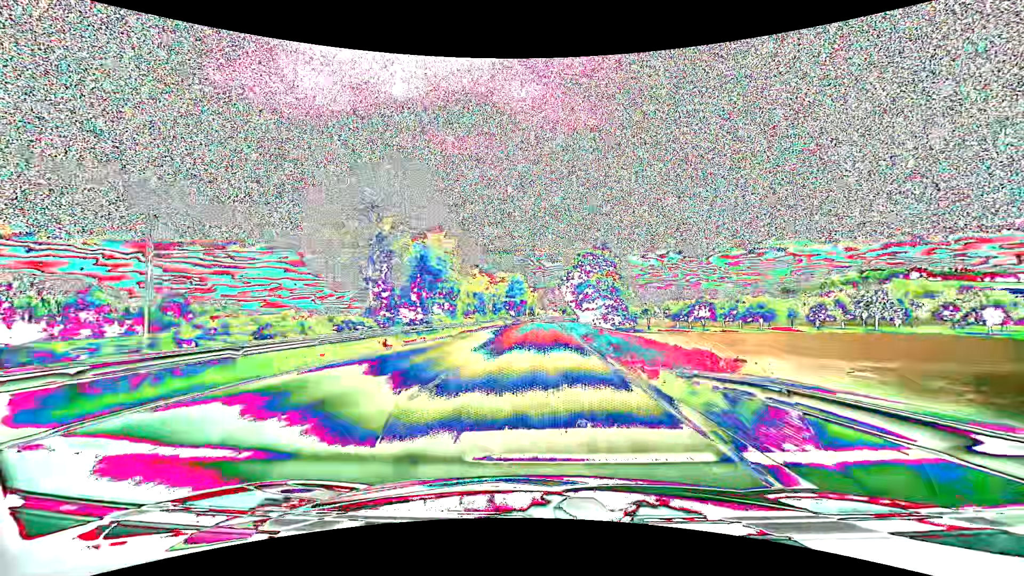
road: primary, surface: asphalt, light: Day
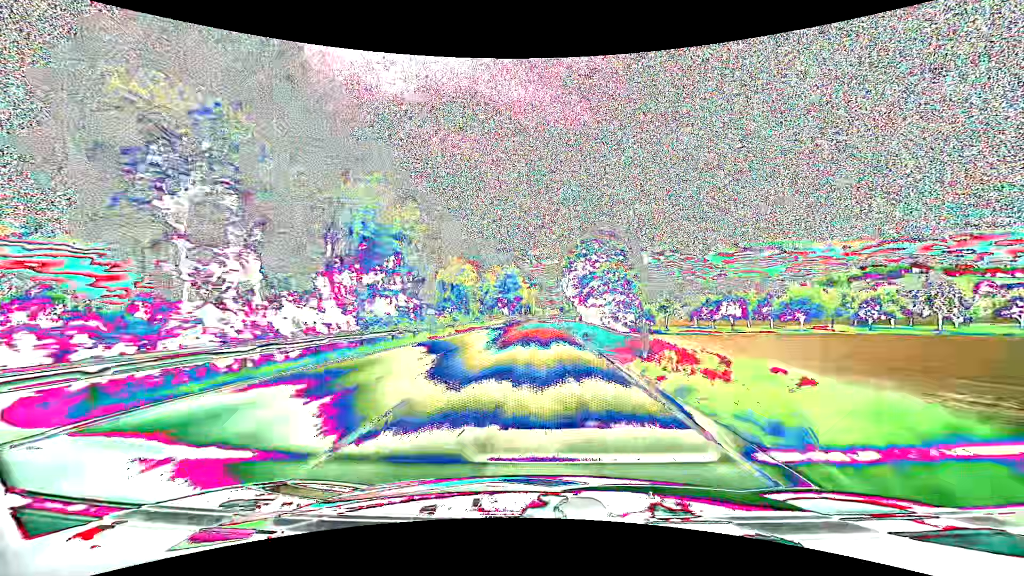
(+0.1, +15.7) m; 0°
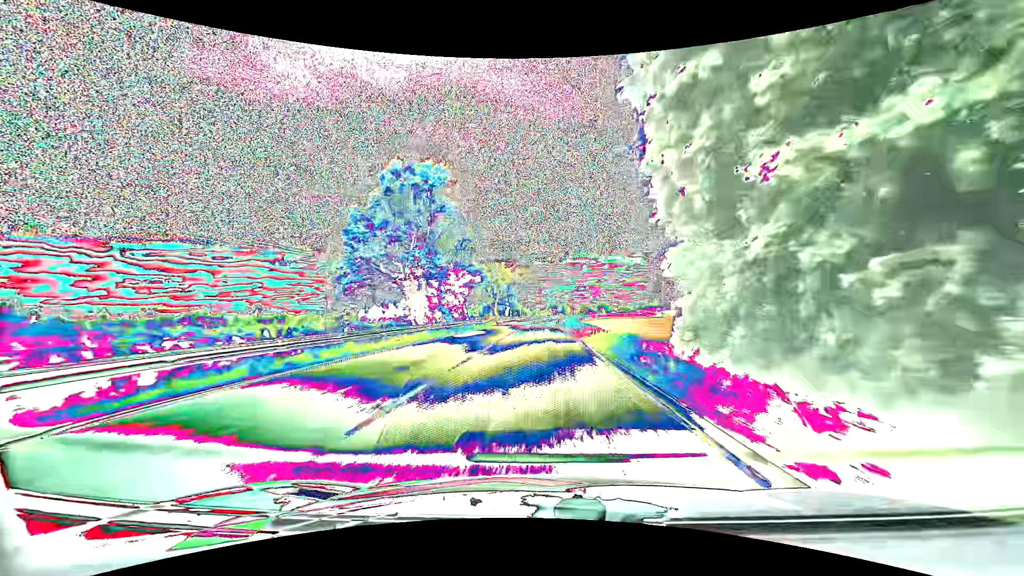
(+1.0, +78.4) m; +1°
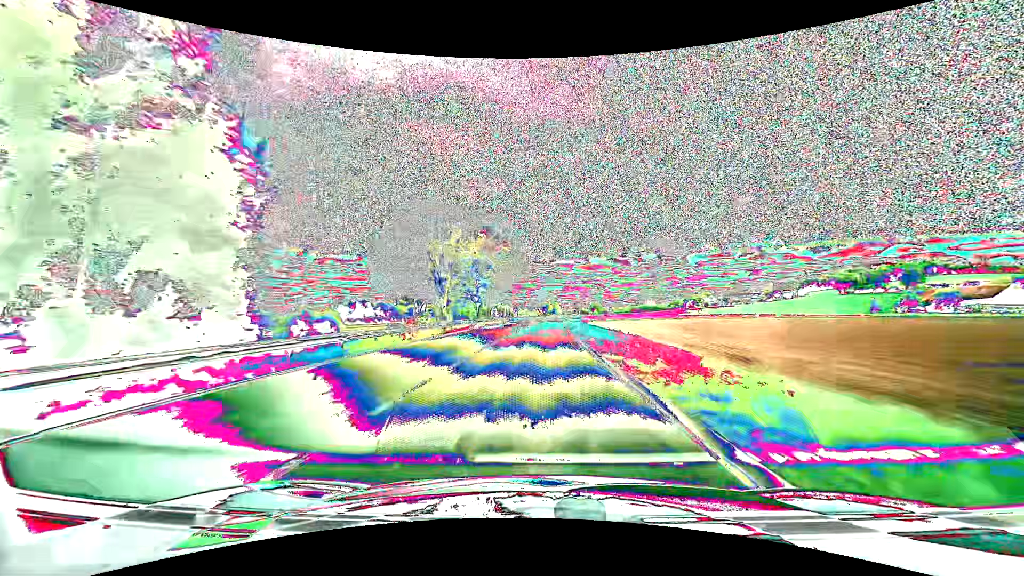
(+0.3, +46.9) m; +1°
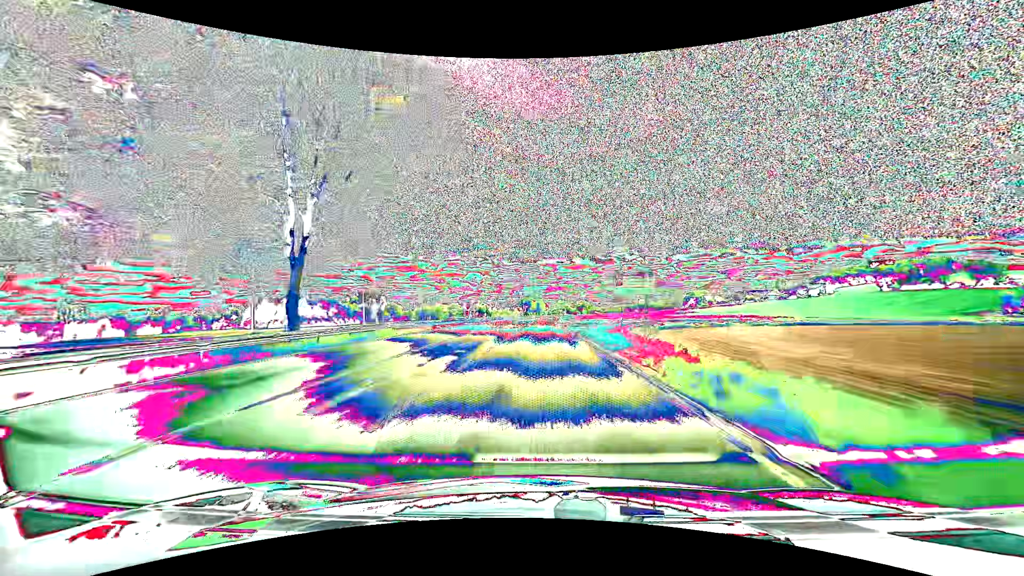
(+1.5, +76.6) m; +2°
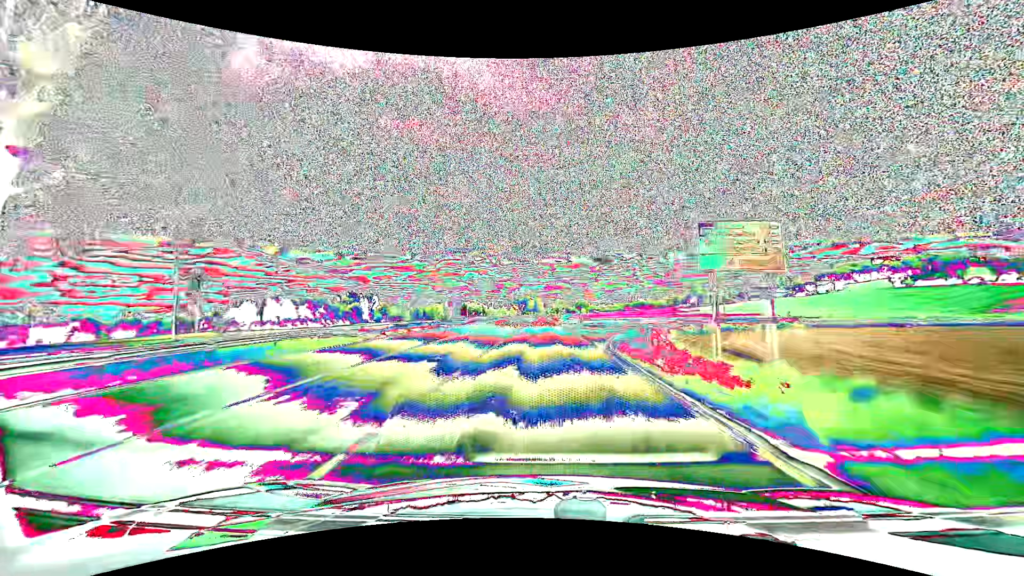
(+0.1, +15.0) m; 0°
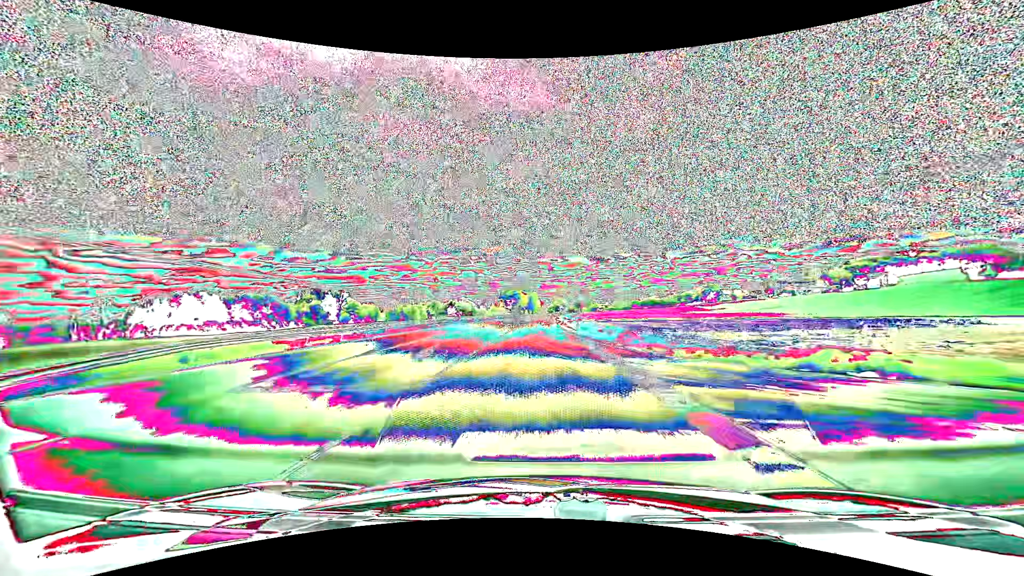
(+0.4, +59.4) m; 0°
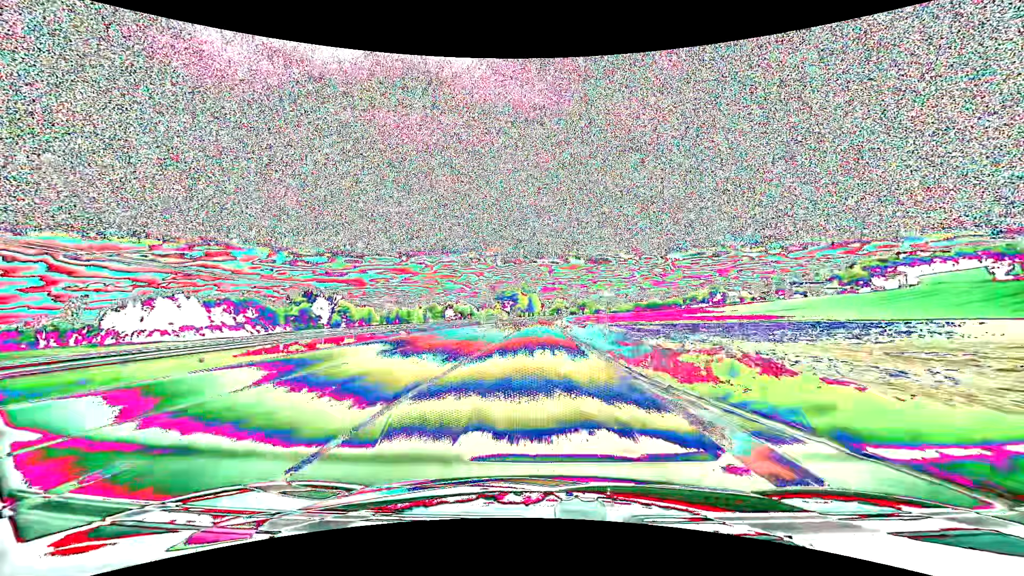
(0.0, +14.6) m; 0°
(0, +10) (0, +20) (0, +30) (0, +40) (0, +50) (0, +60) (0, +70) (+1, +80) (+1, +90) (+1, +100) m
